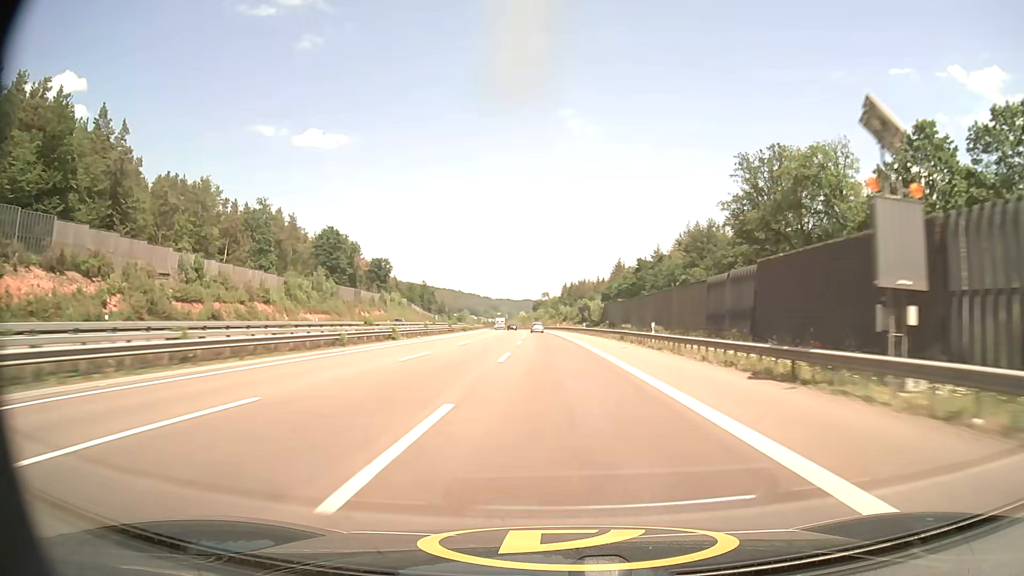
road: motorway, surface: asphalt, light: Day
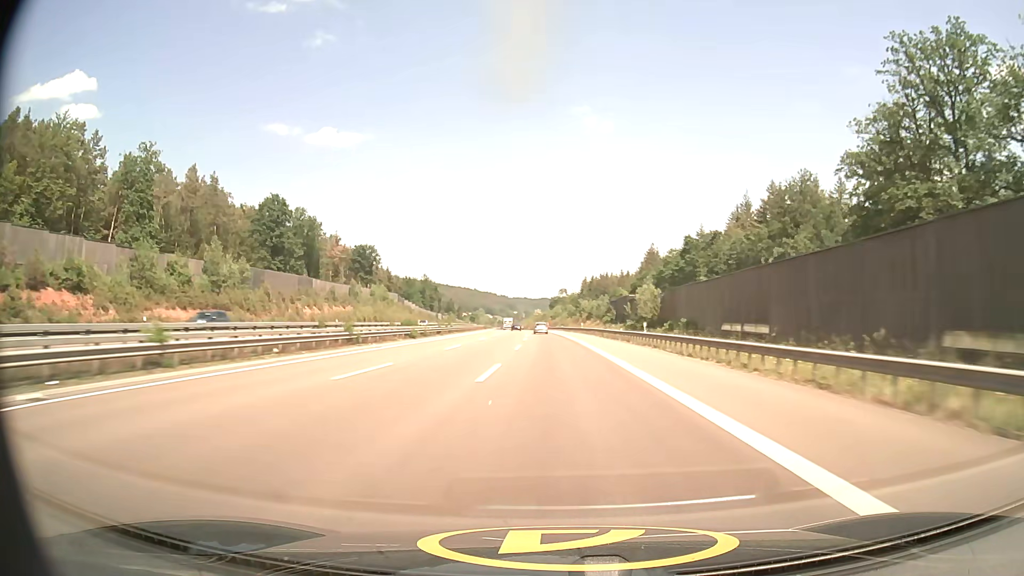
(-0.4, +43.6) m; -1°
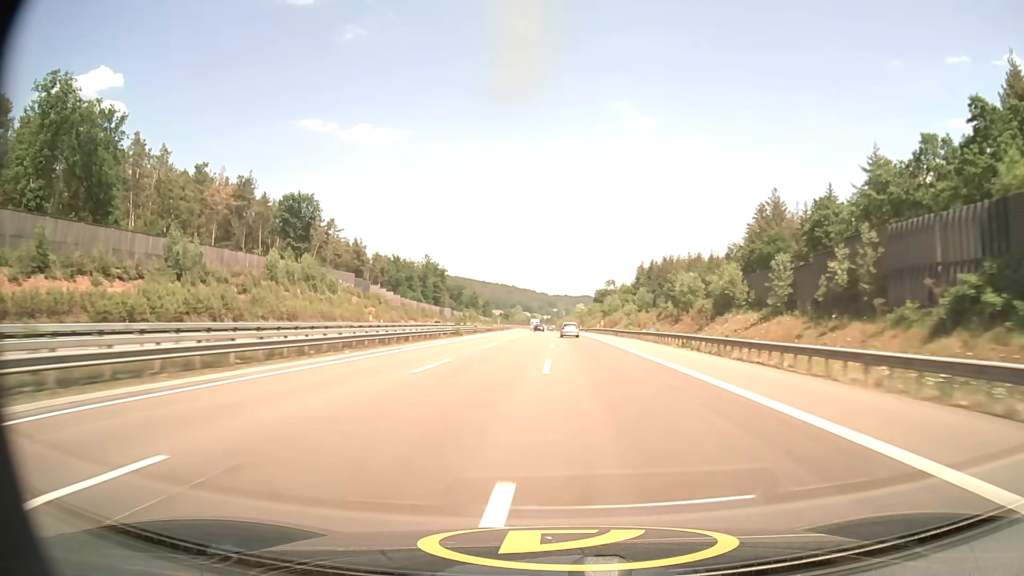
(-2.7, +87.4) m; -3°
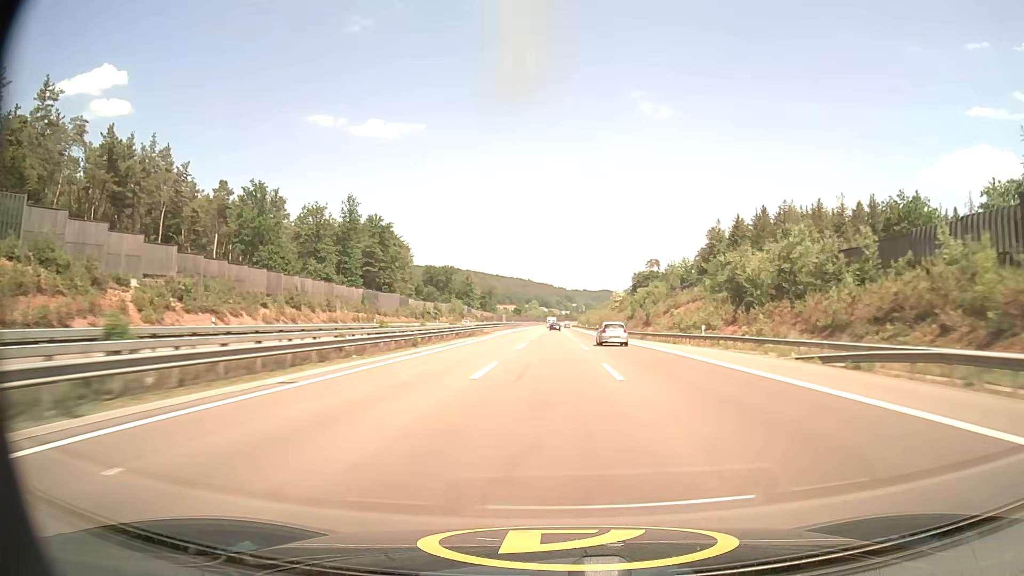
(-2.3, +109.9) m; -2°
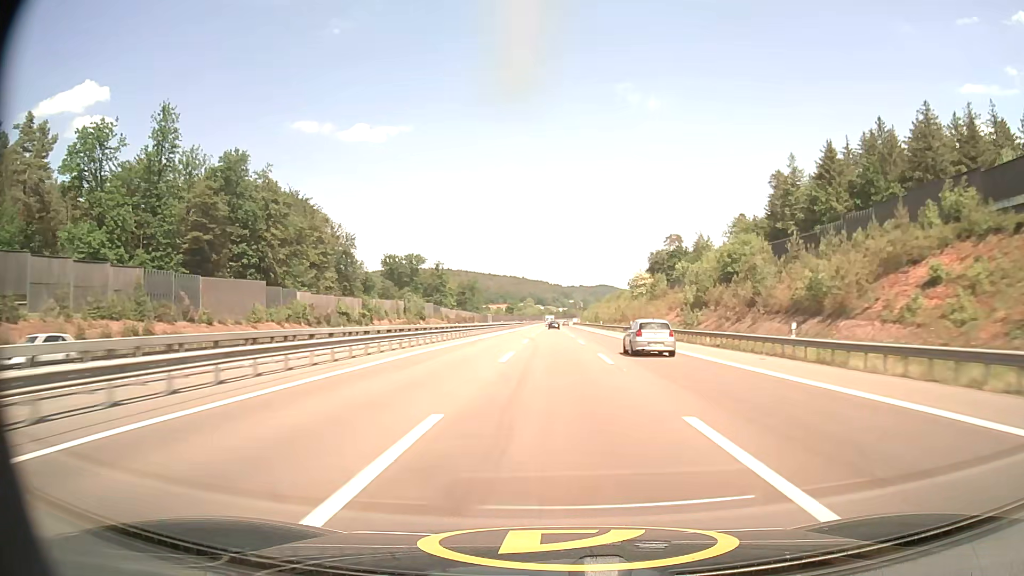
(+0.2, +66.3) m; 0°
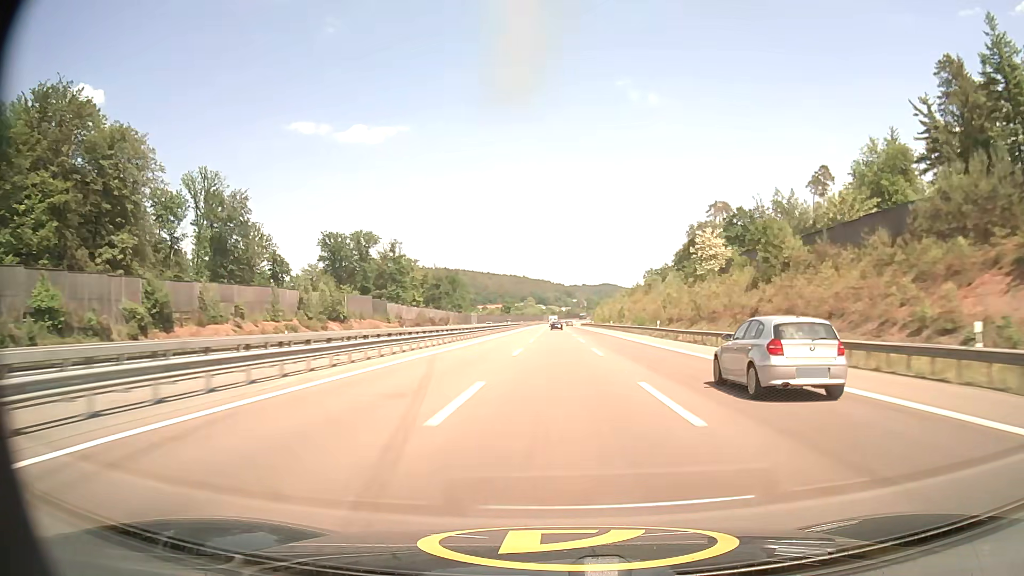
(-0.2, +66.6) m; 0°
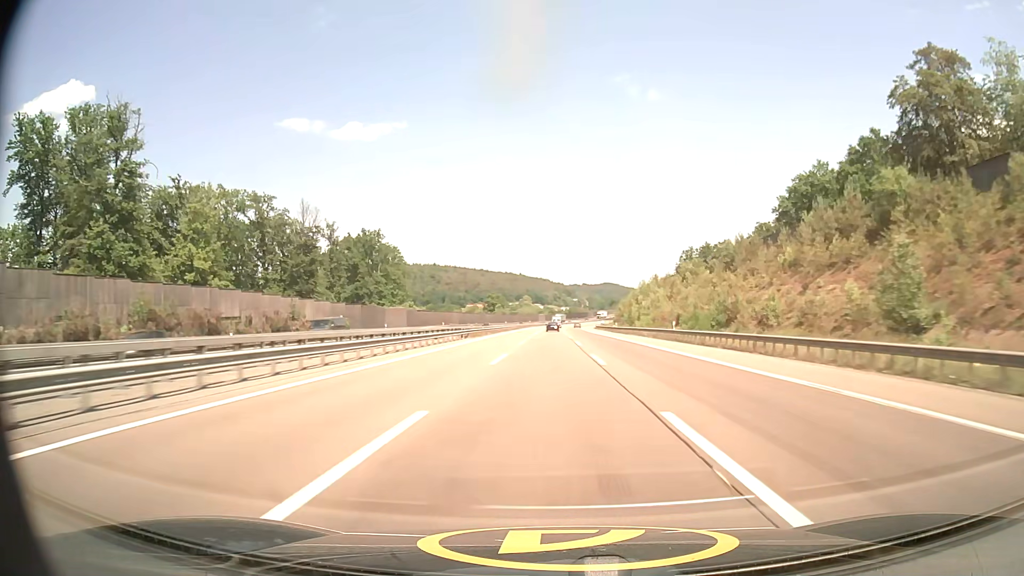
(+0.7, +111.3) m; 0°
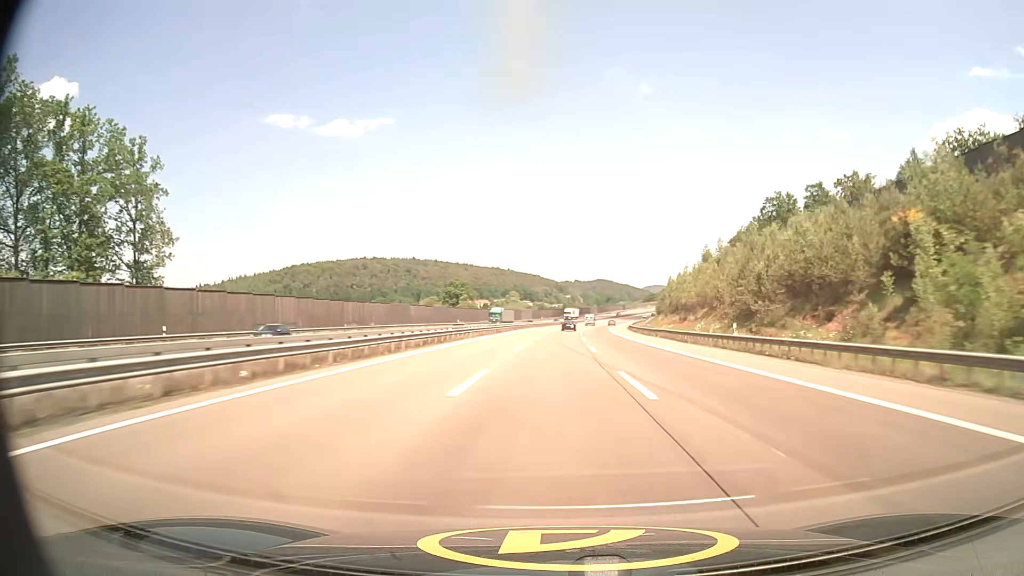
(+0.1, +111.4) m; +1°
(0, +10) (0, +20) (0, +30) (0, +40) (+1, +50) (+1, +60) (+2, +70) (+2, +80) (+3, +90) (+3, +100) m
